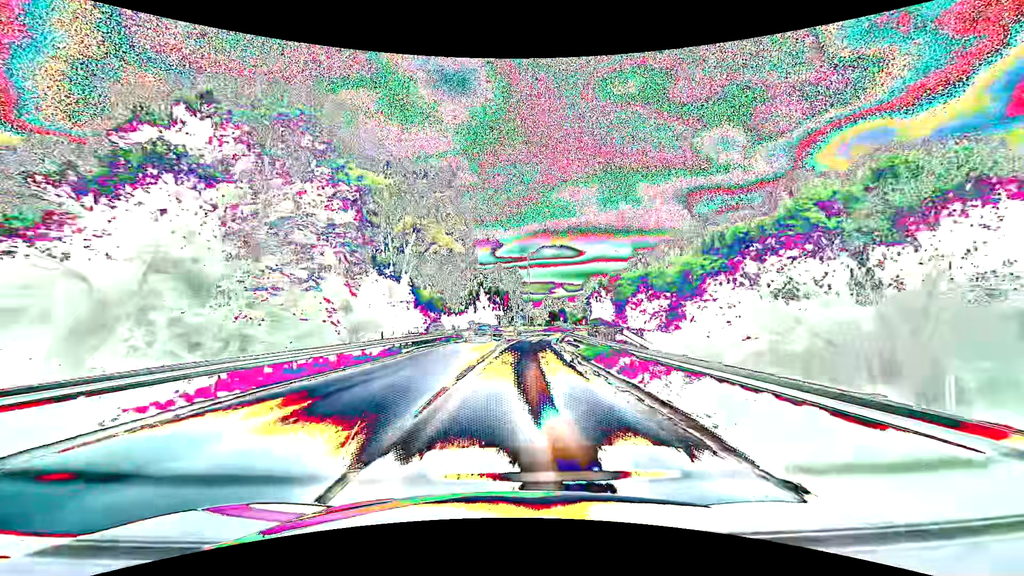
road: primary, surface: asphalt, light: Day
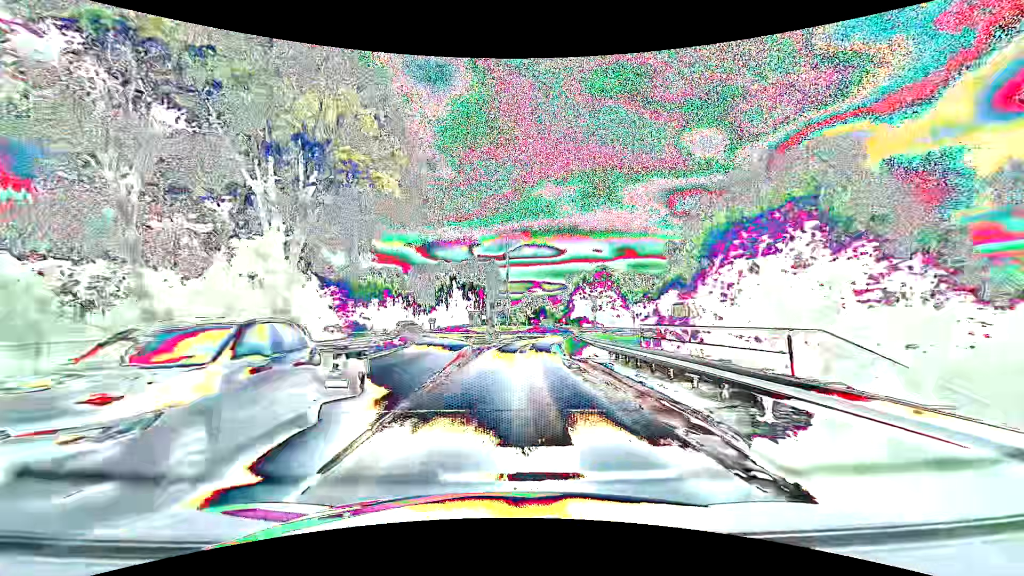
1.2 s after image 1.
(+0.5, +19.1) m; +3°
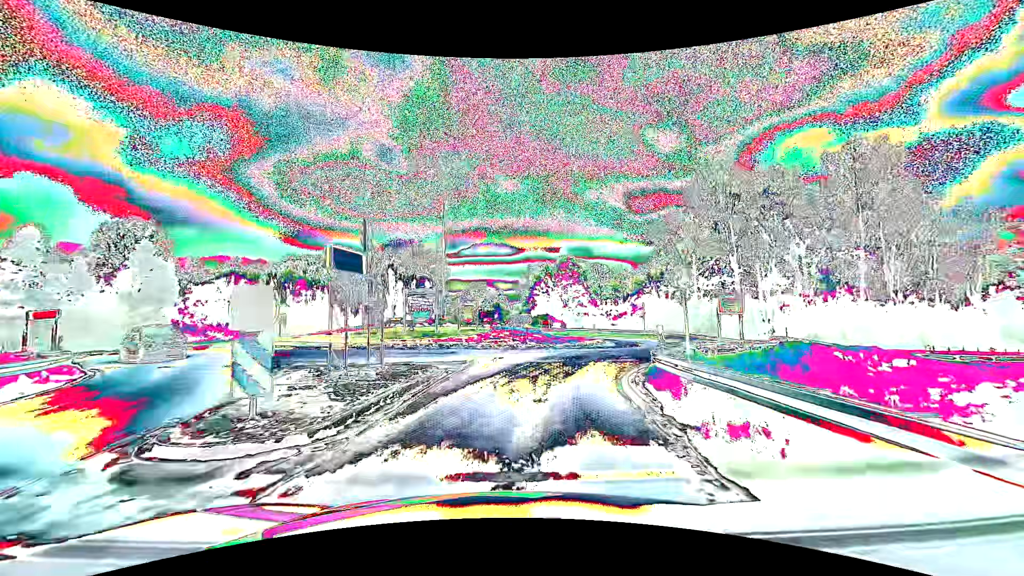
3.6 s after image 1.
(+1.0, +29.4) m; +5°
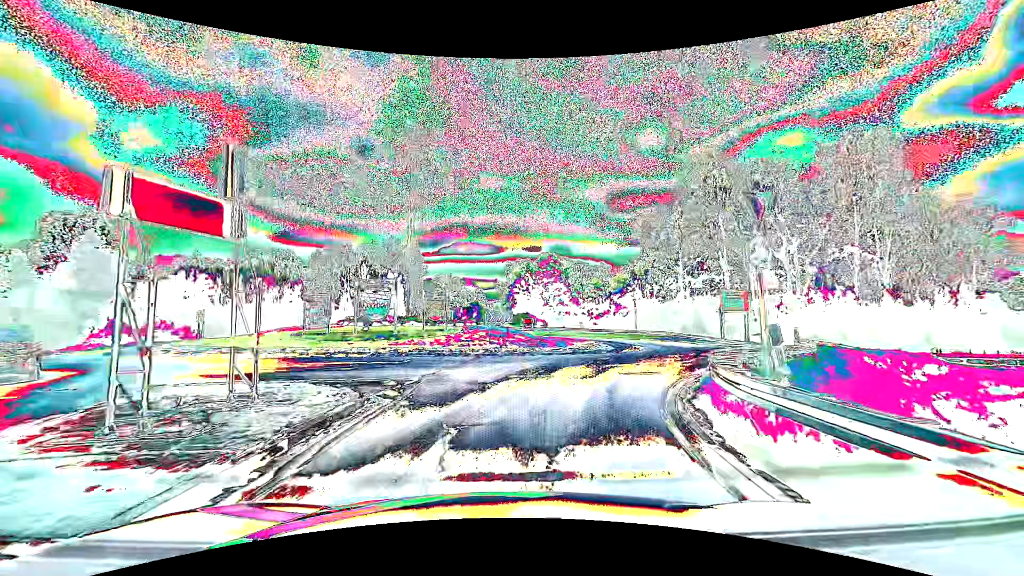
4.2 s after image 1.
(+0.1, +5.3) m; +2°
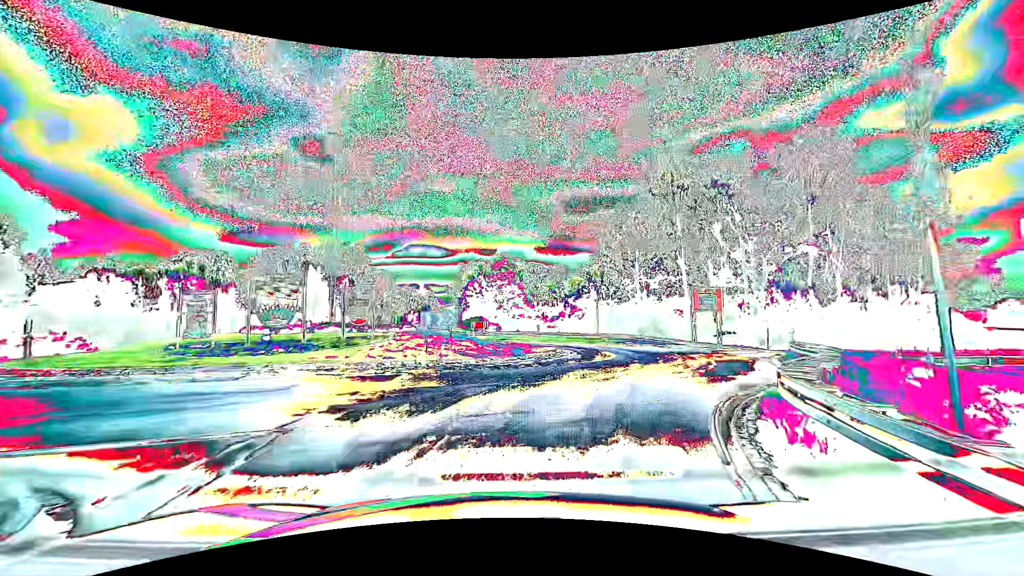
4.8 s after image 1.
(+0.2, +4.9) m; +5°
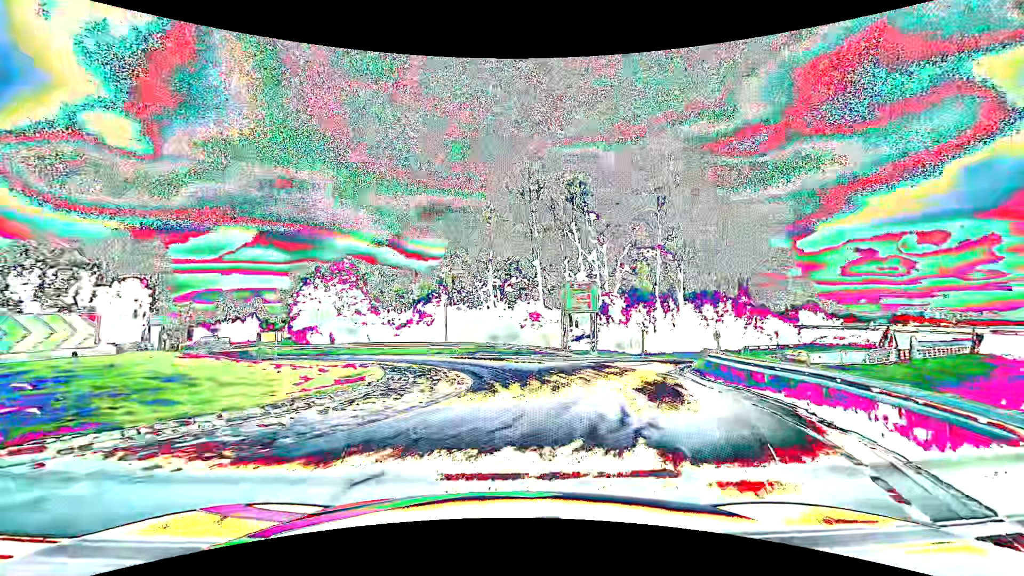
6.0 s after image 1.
(+1.2, +9.1) m; +17°
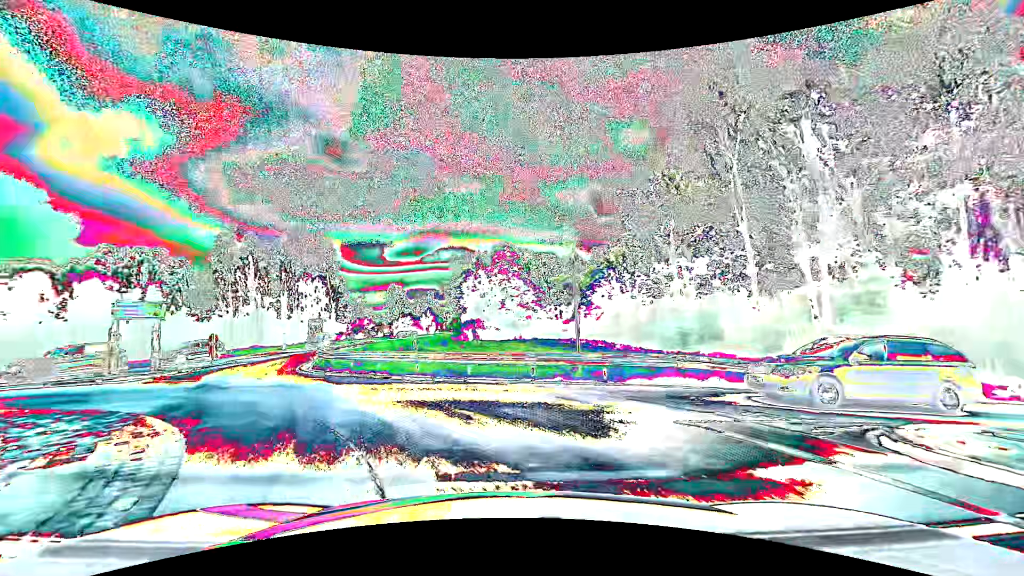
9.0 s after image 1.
(+0.1, +20.4) m; -17°
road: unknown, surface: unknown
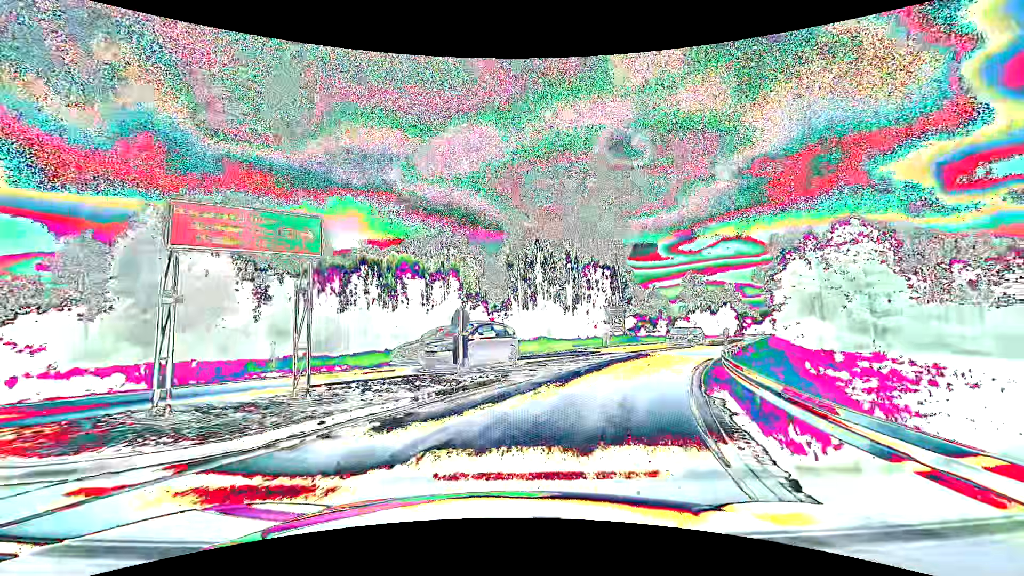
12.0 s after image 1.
(-8.8, +18.8) m; -34°
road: primary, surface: asphalt
(+1, +10) (+5, +19) (+9, +28) (+14, +37) (+19, +46) (+24, +54) (+29, +63) (+34, +72) (+39, +80) (+44, +89) m
